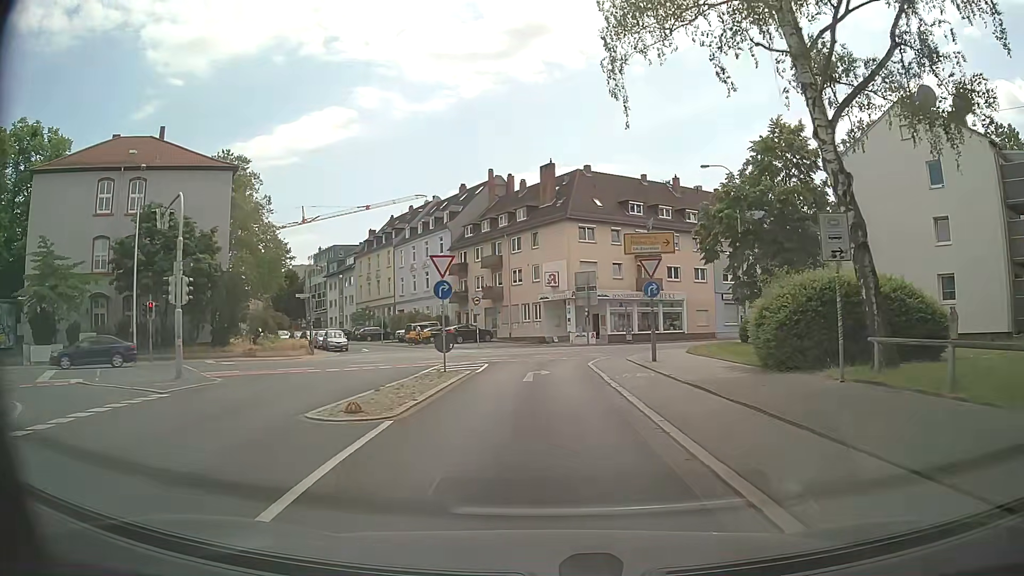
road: secondary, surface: asphalt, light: Day
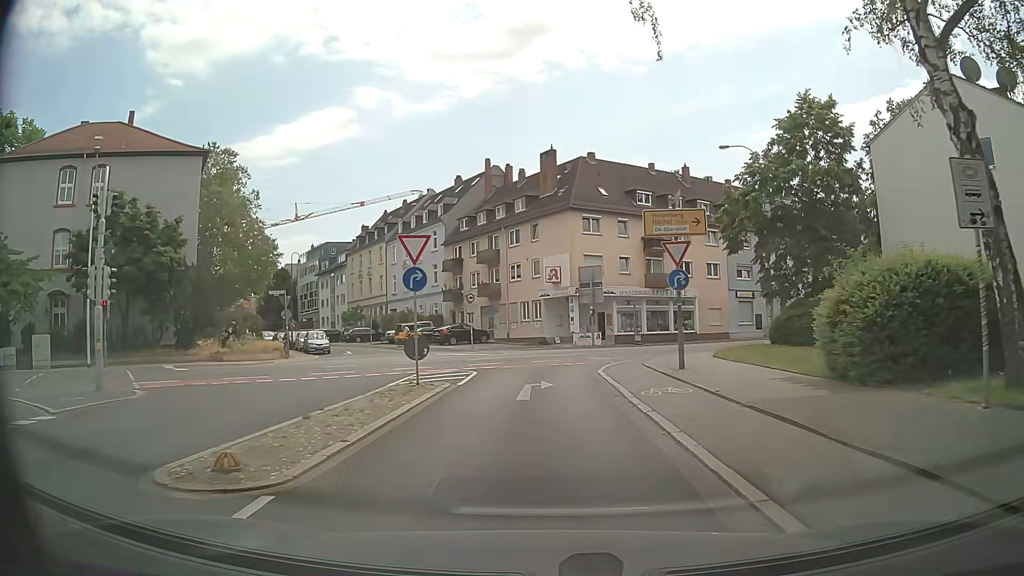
(0.0, +4.5) m; -1°
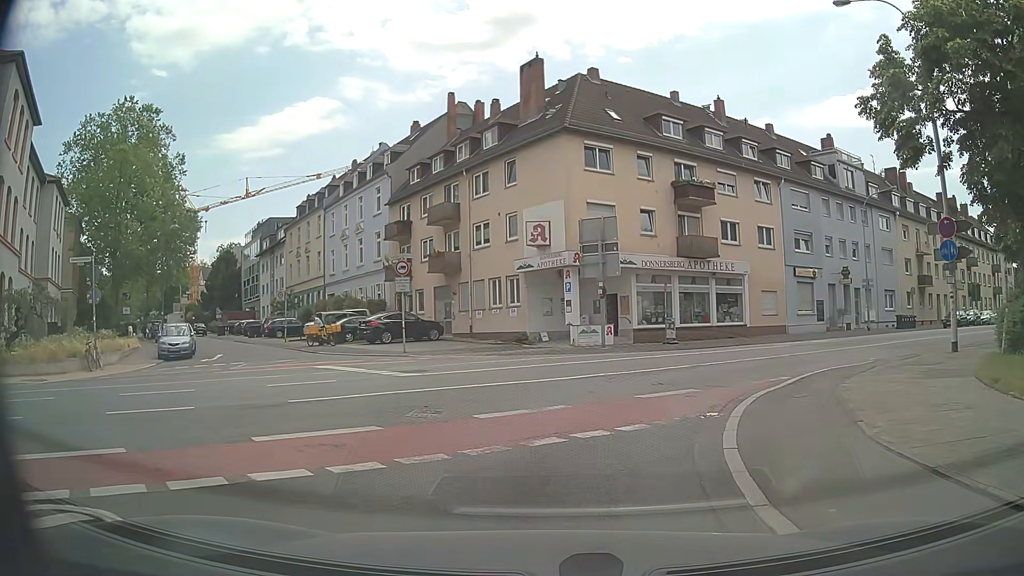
(+0.3, +17.2) m; +3°
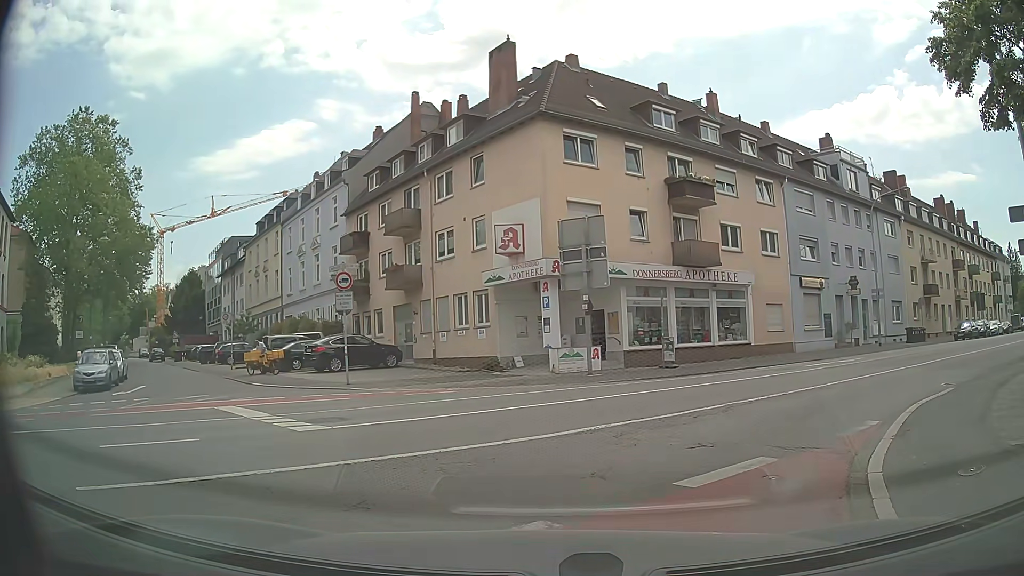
(0.0, +4.9) m; +1°
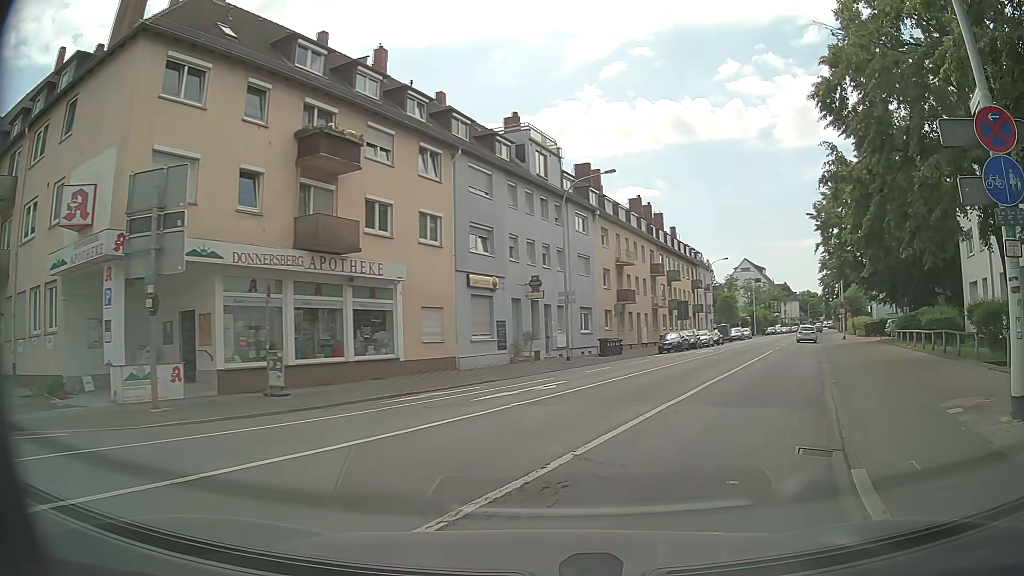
(+1.9, +8.4) m; +29°
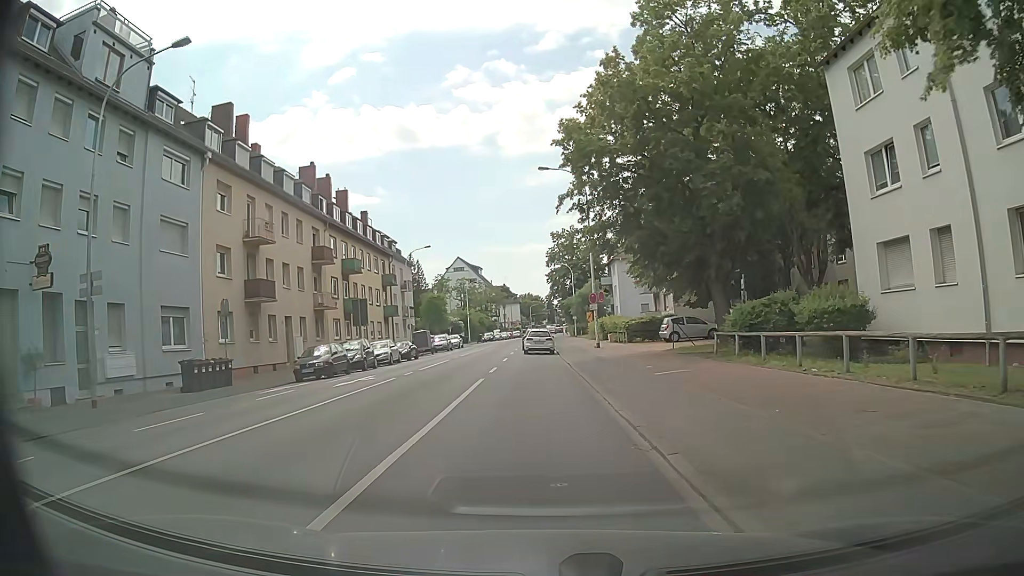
(+5.8, +17.8) m; +25°
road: primary
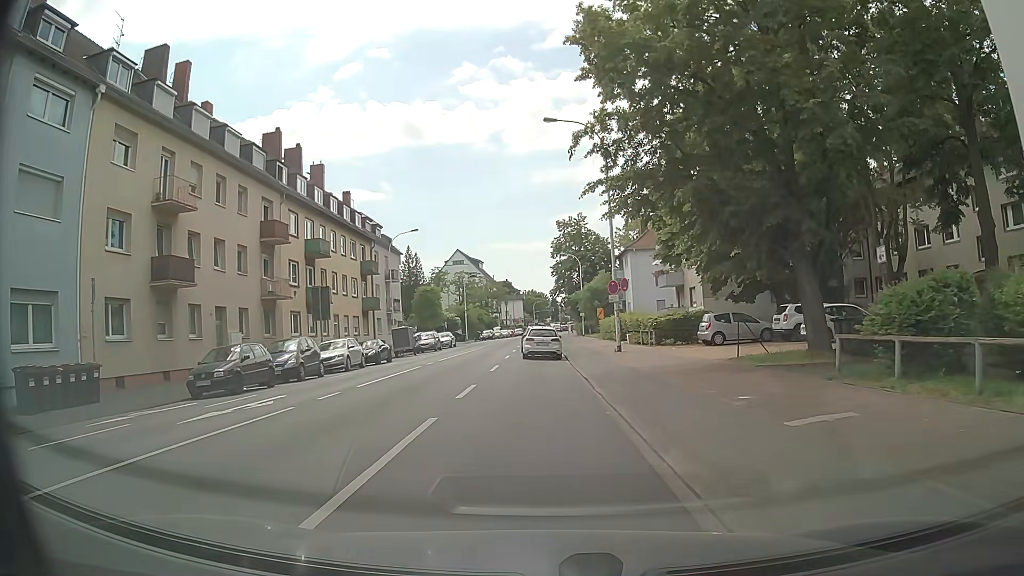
(-0.2, +9.1) m; -1°
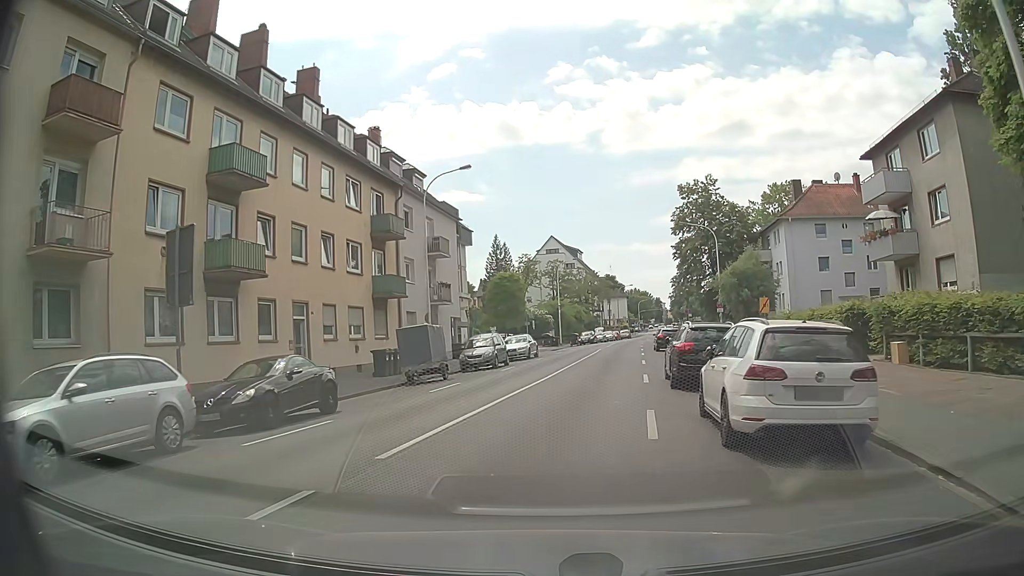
(-1.5, +22.9) m; -8°
(0, +10) (+1, +20) (+2, +30) (+3, +40) (+5, +50) (+6, +60) (+8, +69) (+9, +79) (+12, +89) (+14, +99) m
